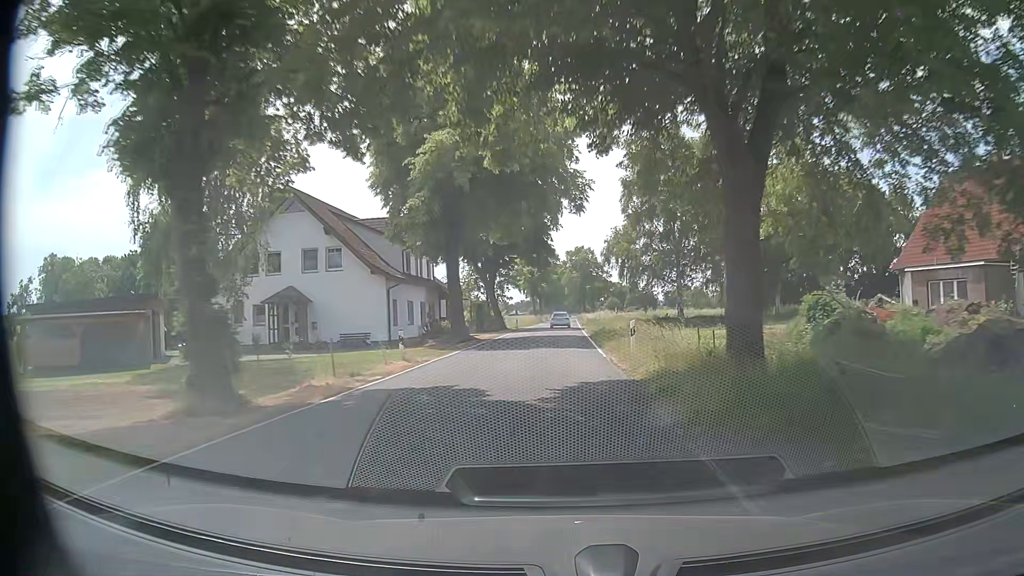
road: secondary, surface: asphalt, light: Day
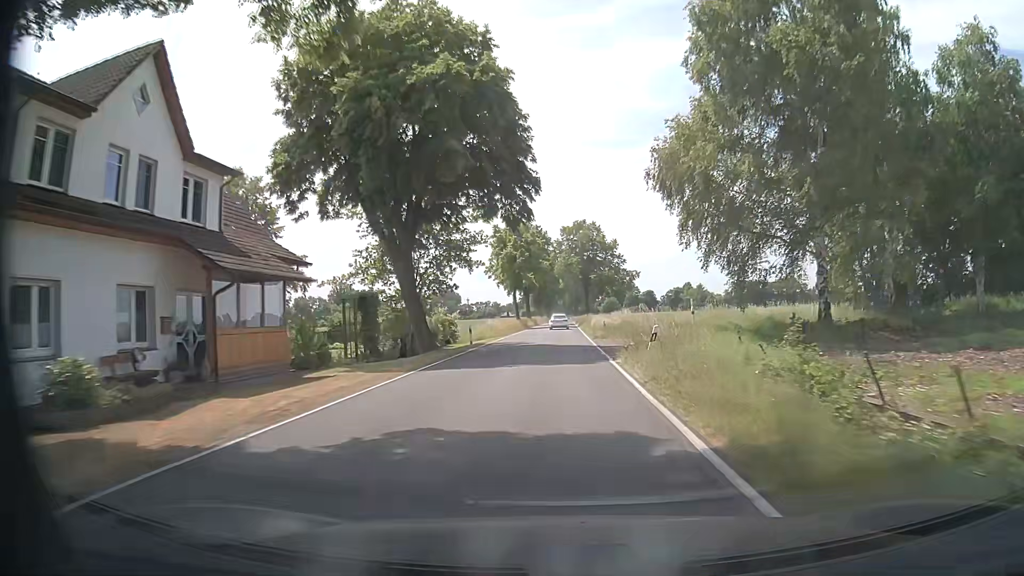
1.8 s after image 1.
(+0.2, +32.4) m; +1°
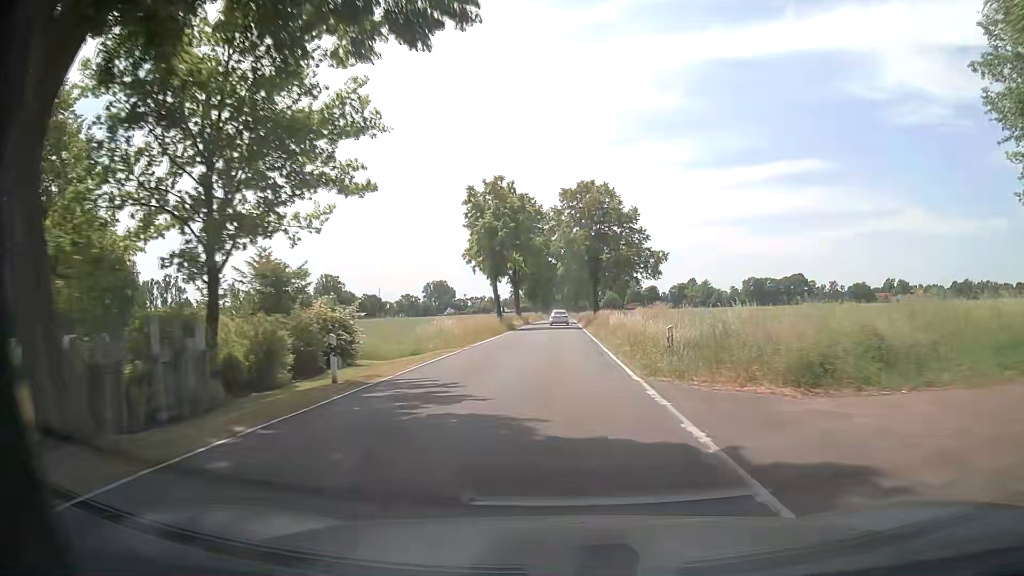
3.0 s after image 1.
(0.0, +22.1) m; 0°
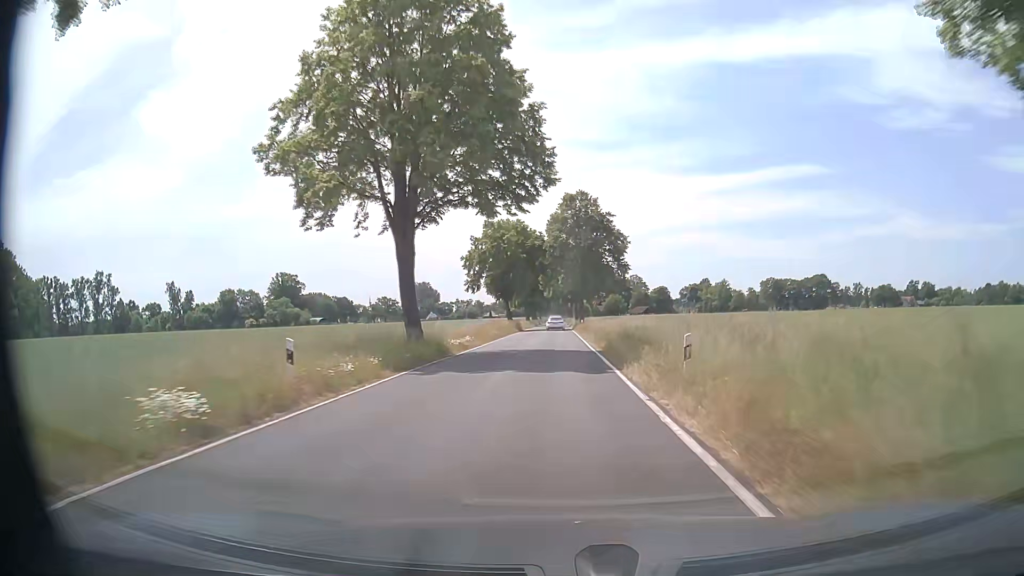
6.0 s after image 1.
(+0.4, +56.4) m; 0°
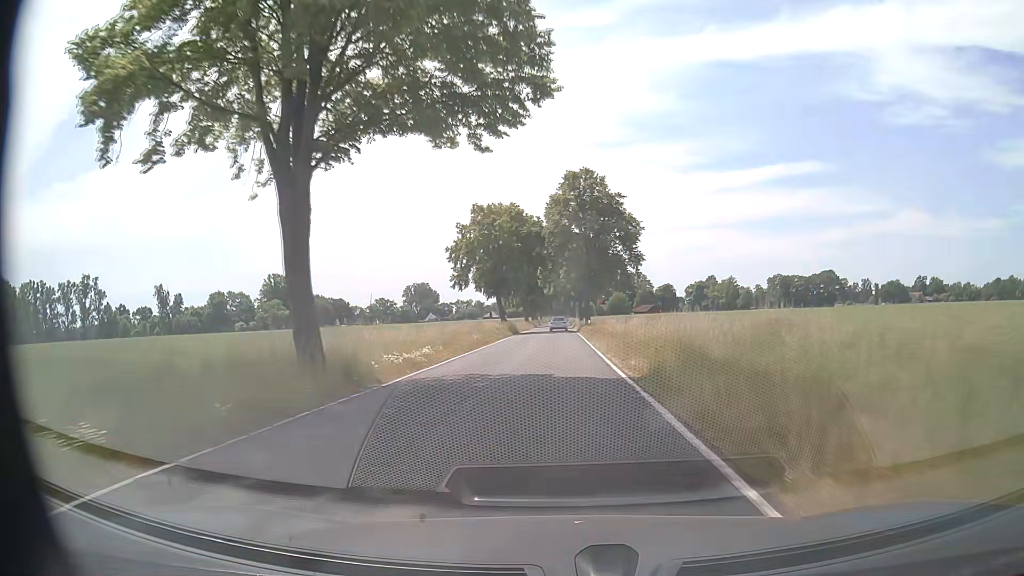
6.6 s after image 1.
(+0.1, +11.5) m; 0°
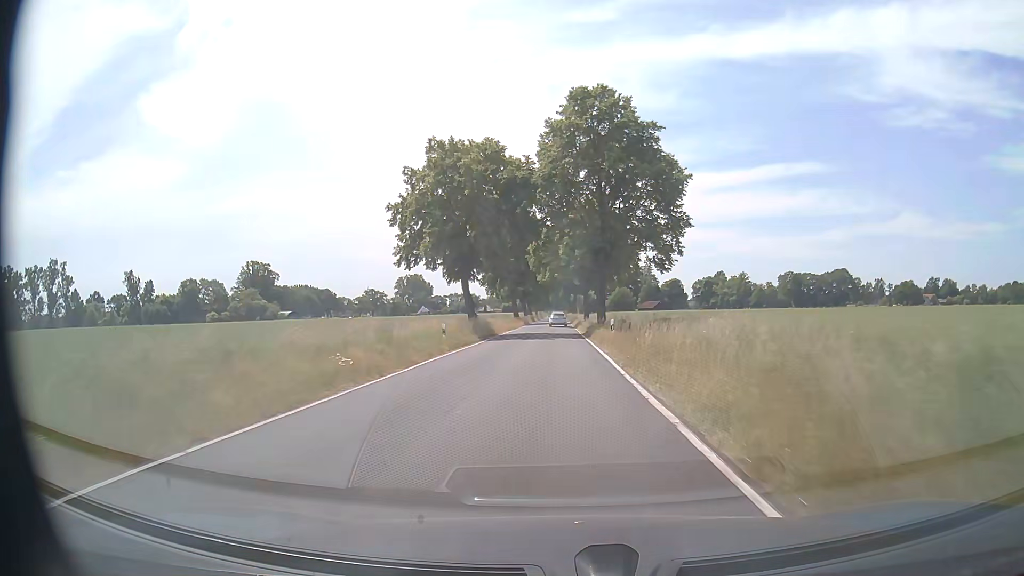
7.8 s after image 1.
(+0.1, +23.1) m; 0°
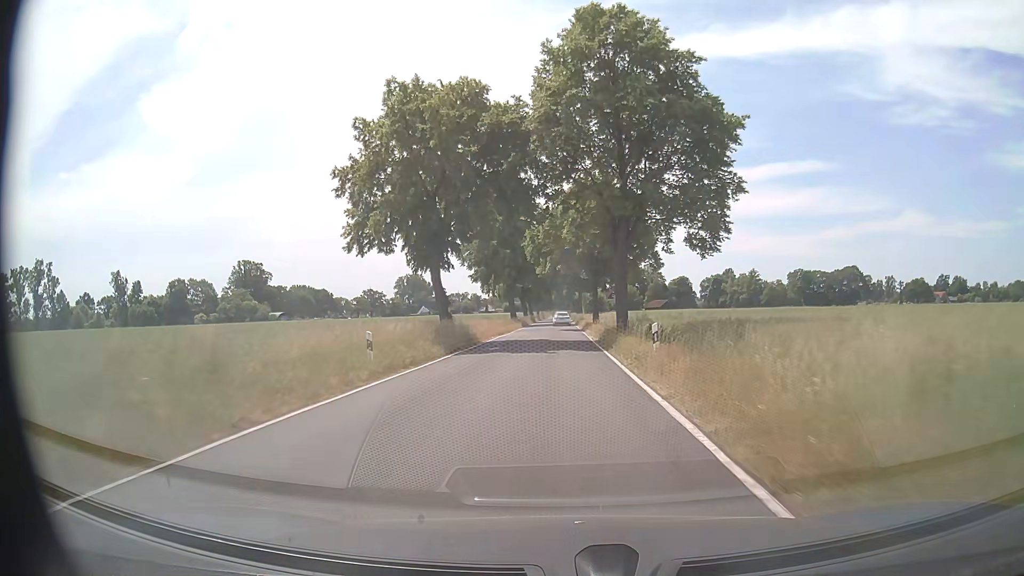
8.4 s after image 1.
(0.0, +11.6) m; 0°
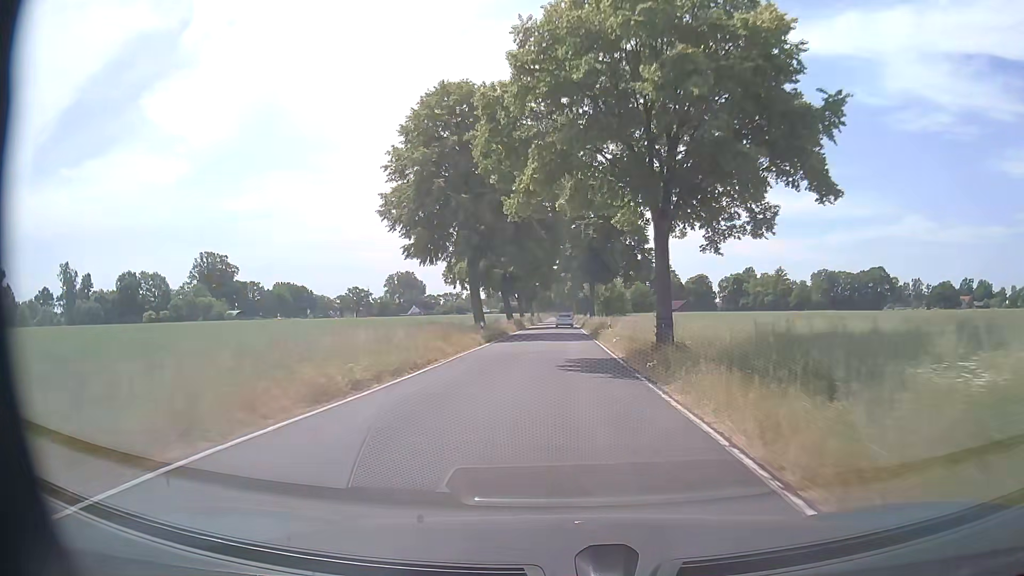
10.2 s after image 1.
(0.0, +35.0) m; 0°
(0, +10) (0, +20) (0, +30) (0, +40) (0, +50) (0, +60) (0, +70) (0, +80) (0, +90) (0, +100) m
